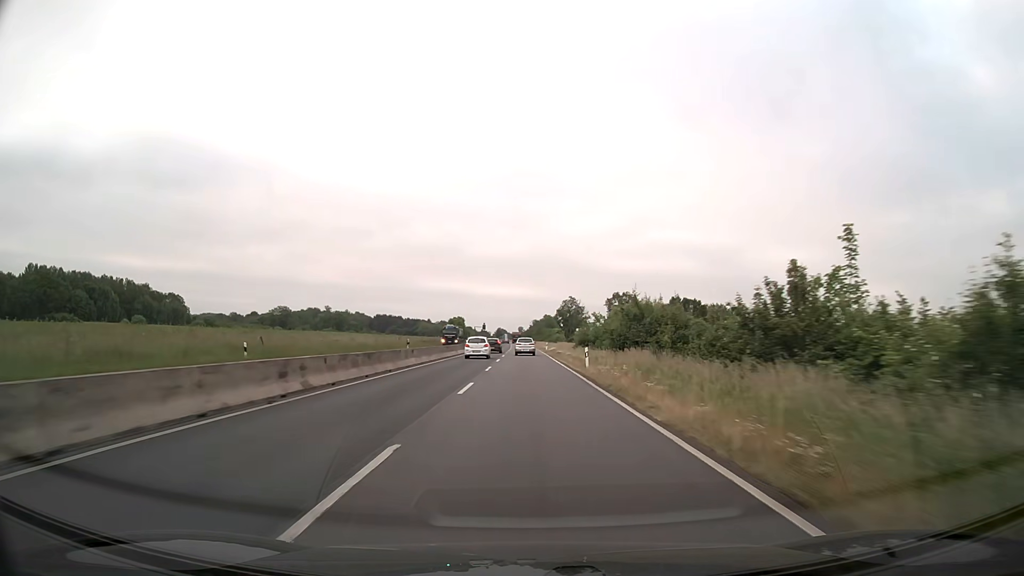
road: trunk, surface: asphalt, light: Day
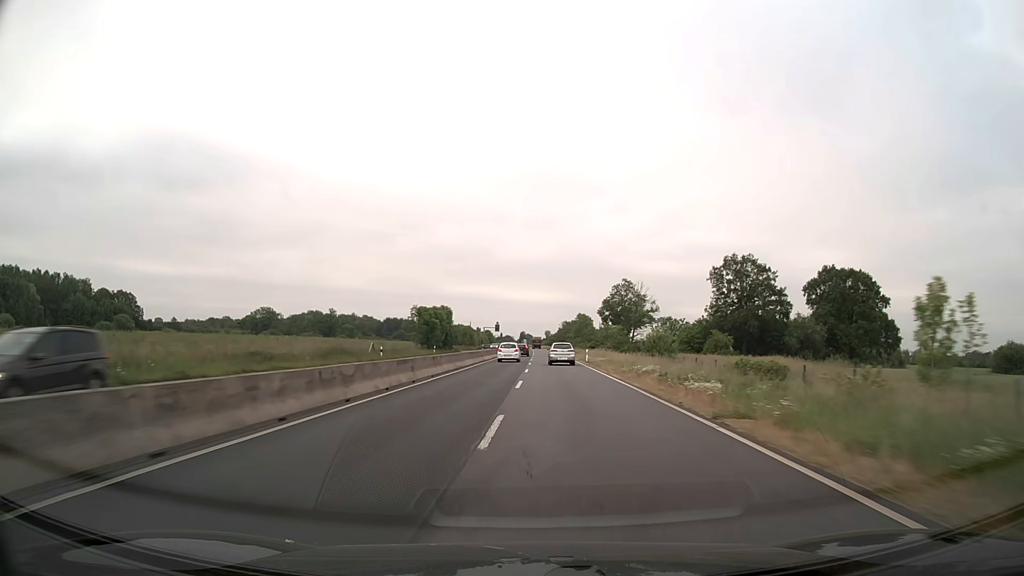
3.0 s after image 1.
(-1.2, +80.2) m; -2°
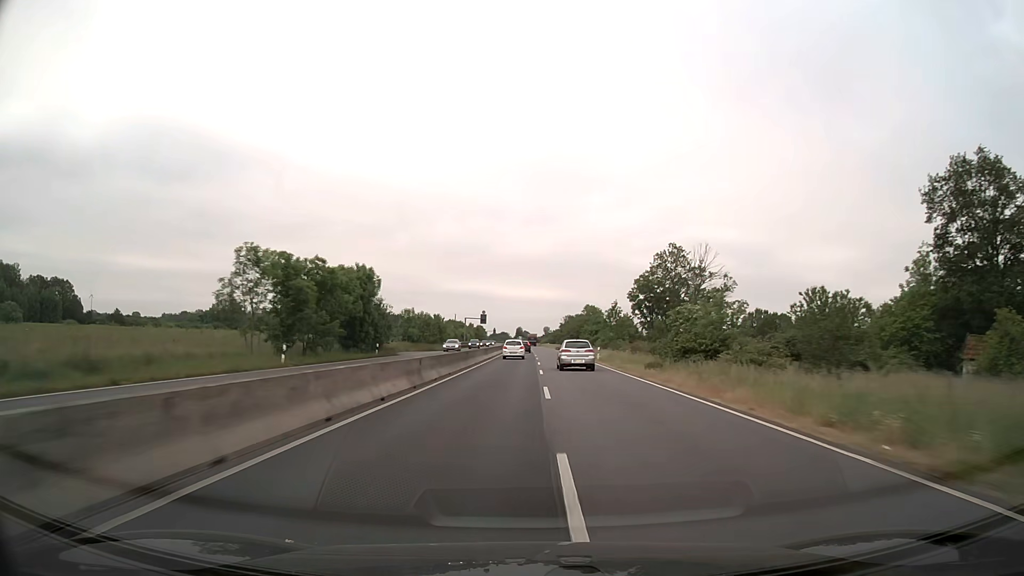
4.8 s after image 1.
(-0.1, +53.1) m; 0°
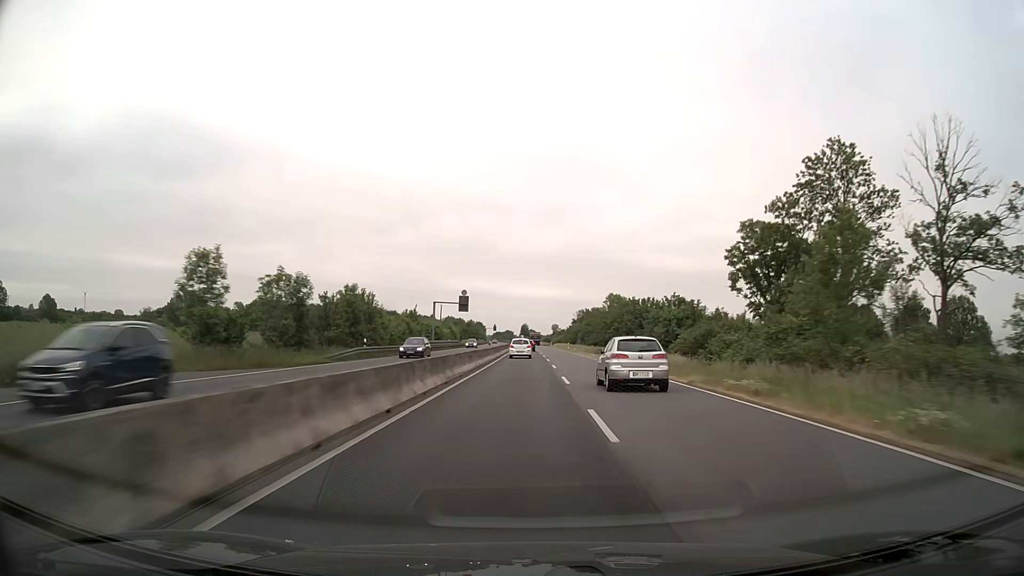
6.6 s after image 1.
(-0.2, +55.3) m; 0°
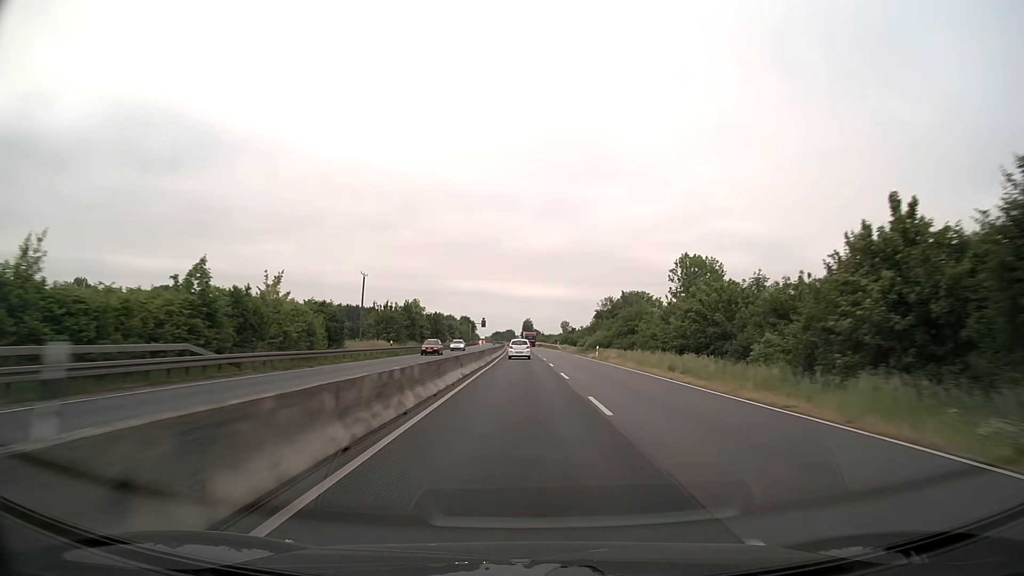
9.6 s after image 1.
(-0.1, +92.6) m; 0°
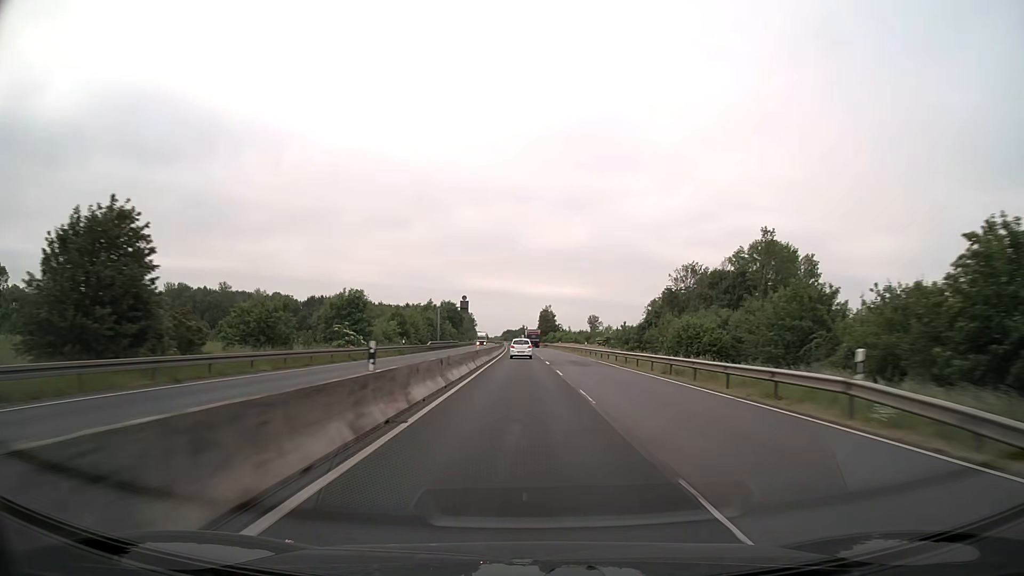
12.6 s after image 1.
(-0.9, +94.0) m; -1°
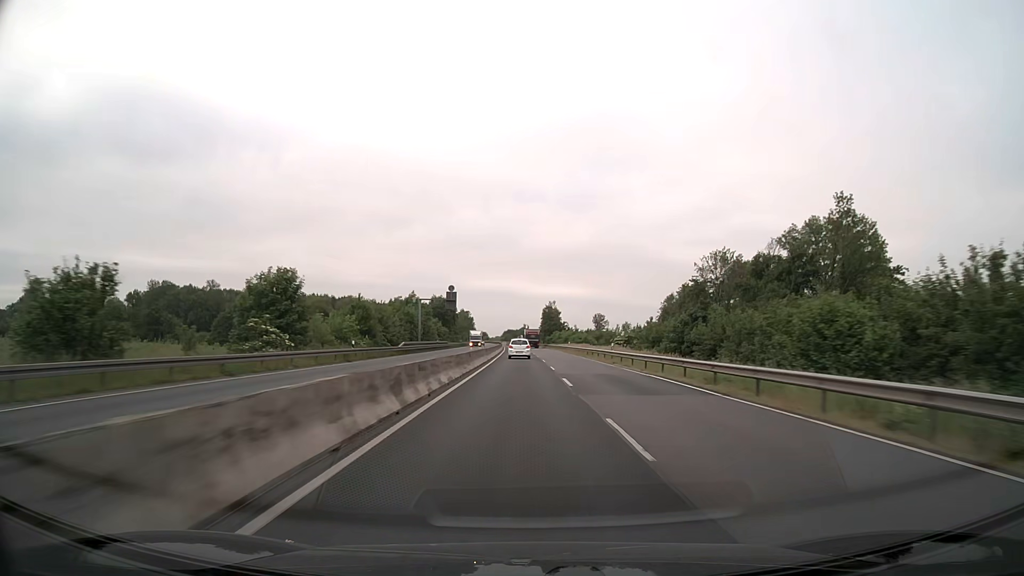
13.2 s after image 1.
(0.0, +18.9) m; 0°
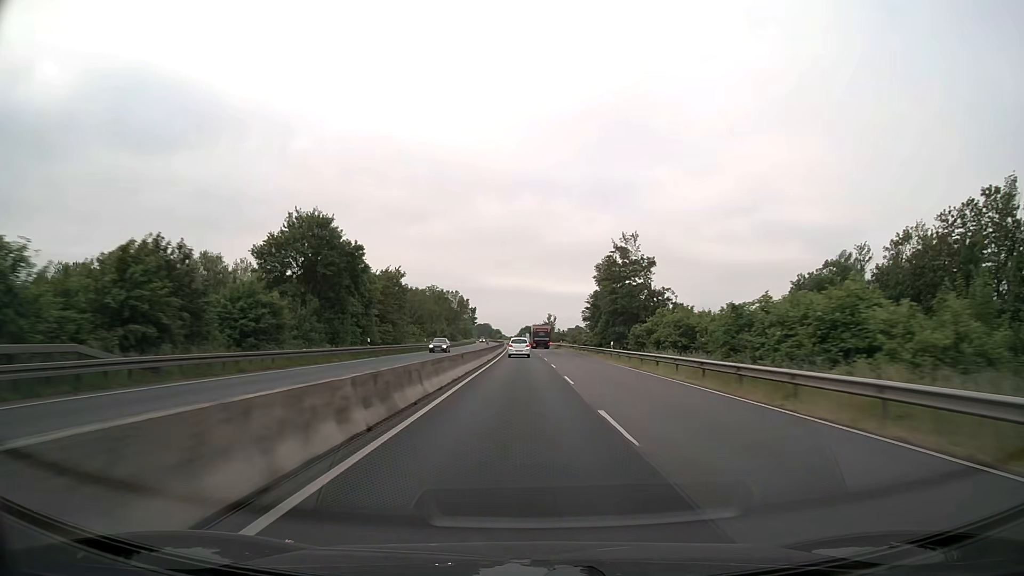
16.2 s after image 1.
(-1.2, +94.8) m; -2°
(0, +10) (0, +20) (0, +30) (0, +40) (0, +50) (0, +60) (-1, +70) (-1, +80) (-1, +90) (-1, +100) m
